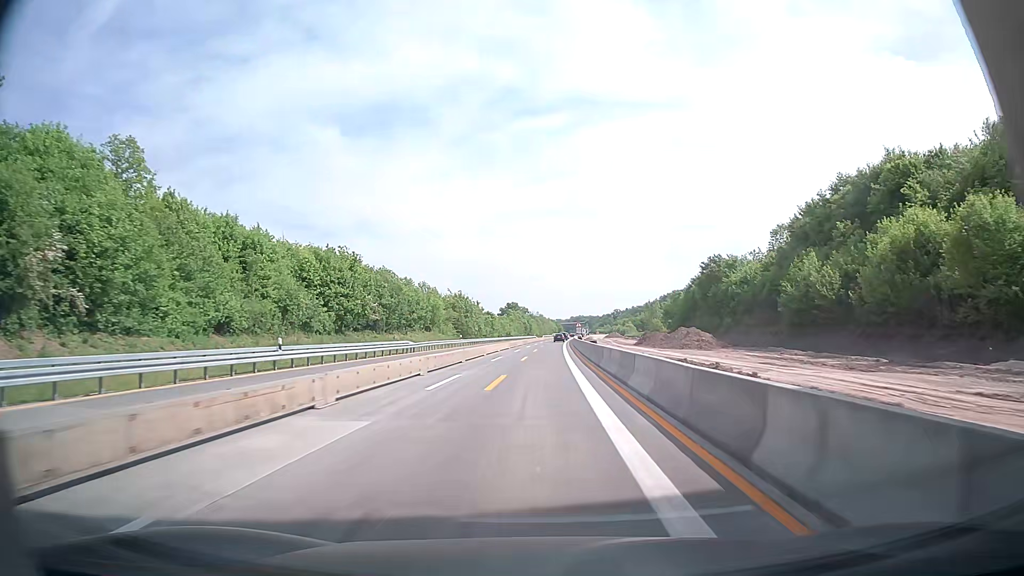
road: motorway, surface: concrete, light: Day
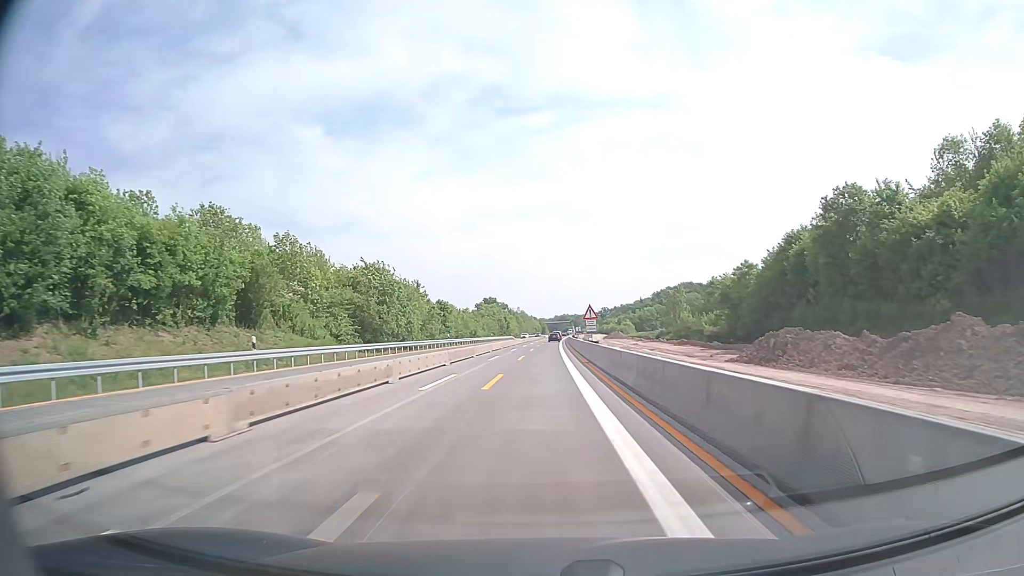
(+0.5, +54.1) m; +1°
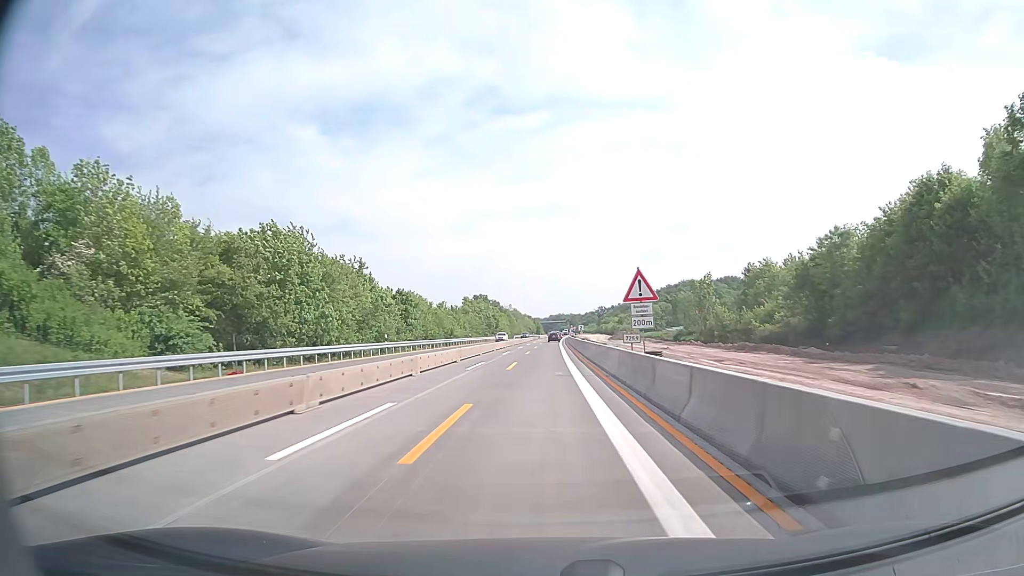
(0.0, +27.0) m; 0°
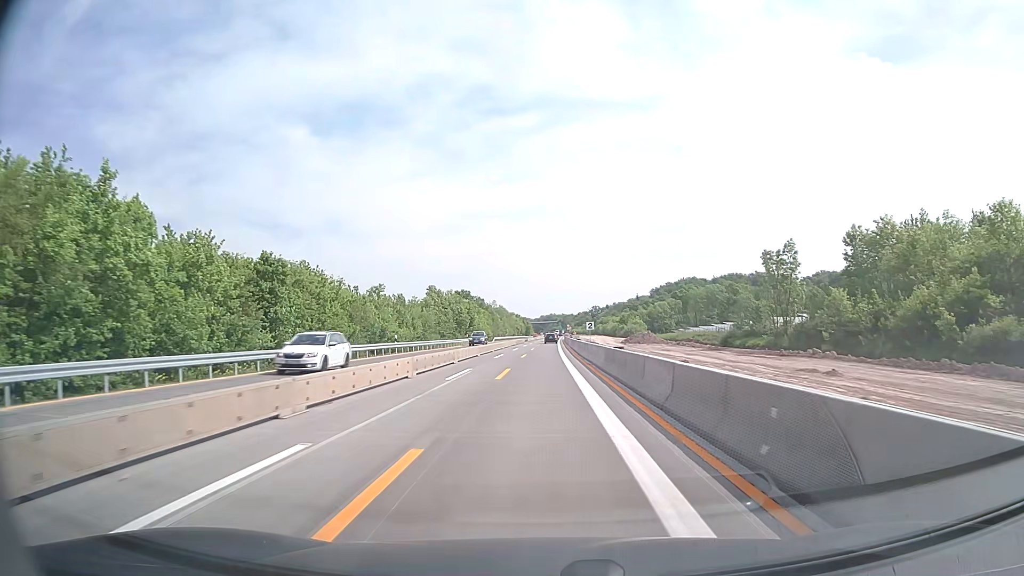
(+0.3, +40.6) m; +1°
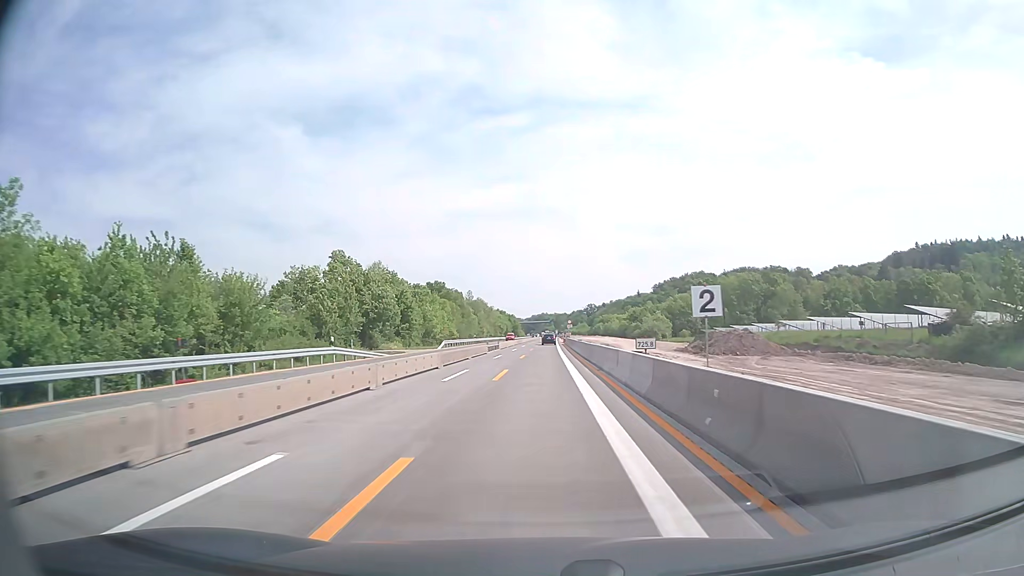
(+0.4, +54.3) m; +1°
(0, +10) (0, +20) (0, +30) (0, +40) (0, +50) (0, +60) (0, +70) (+1, +80) (+1, +90) (+1, +100) m
